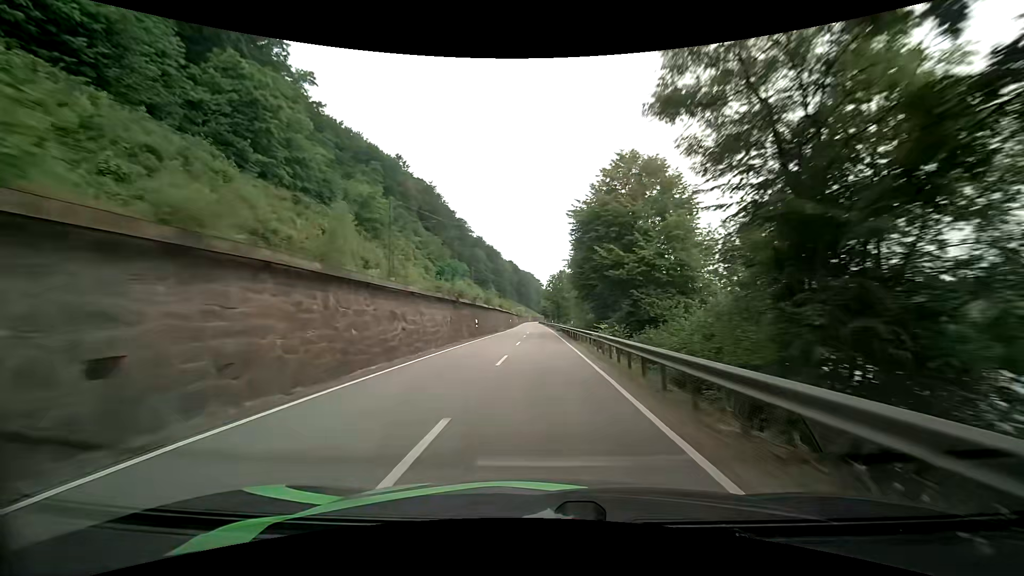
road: primary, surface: asphalt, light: Day
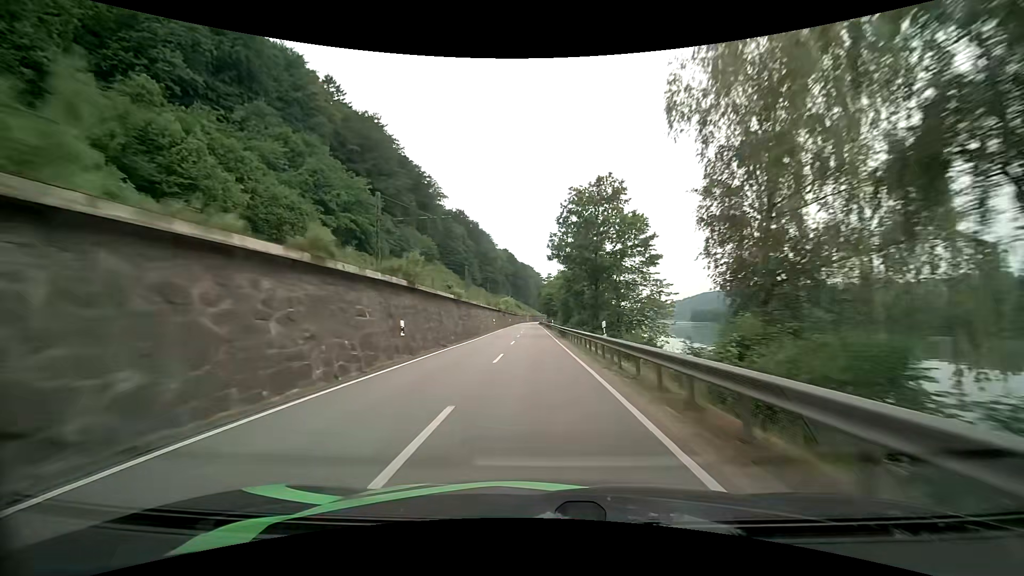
(+0.3, +70.7) m; -1°
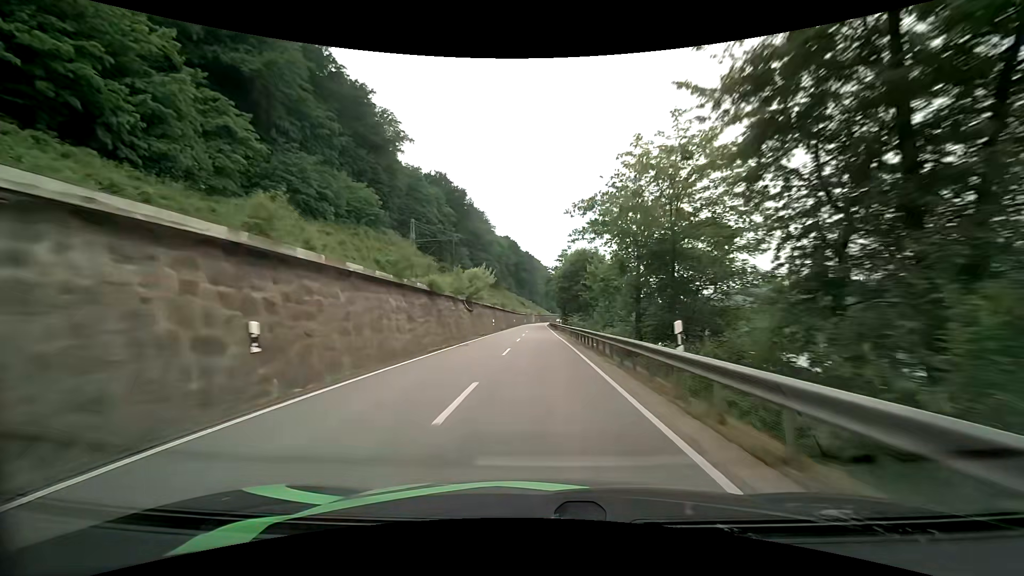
(+0.1, +57.1) m; 0°
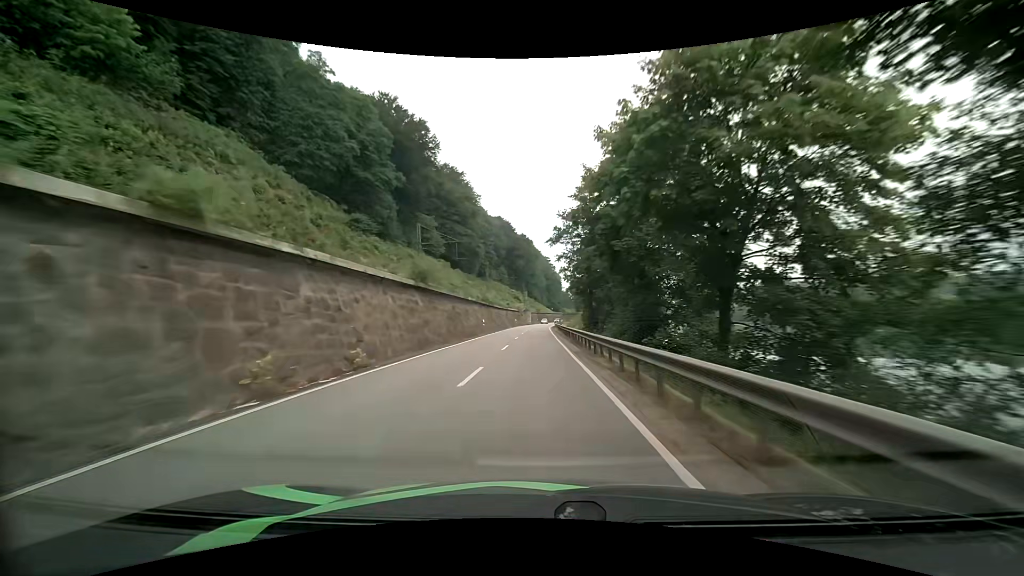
(+0.2, +56.3) m; 0°
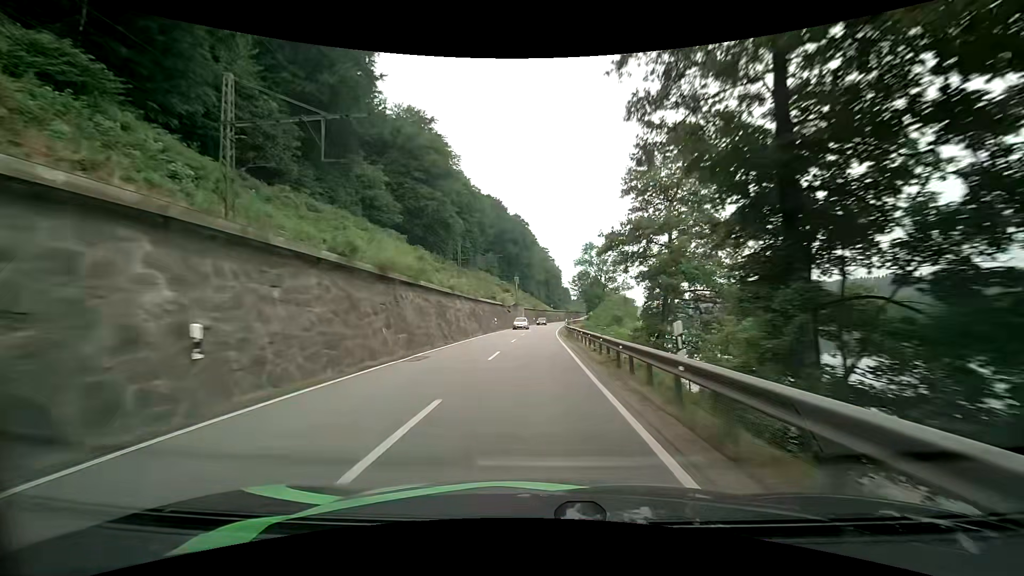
(-0.1, +41.4) m; 0°
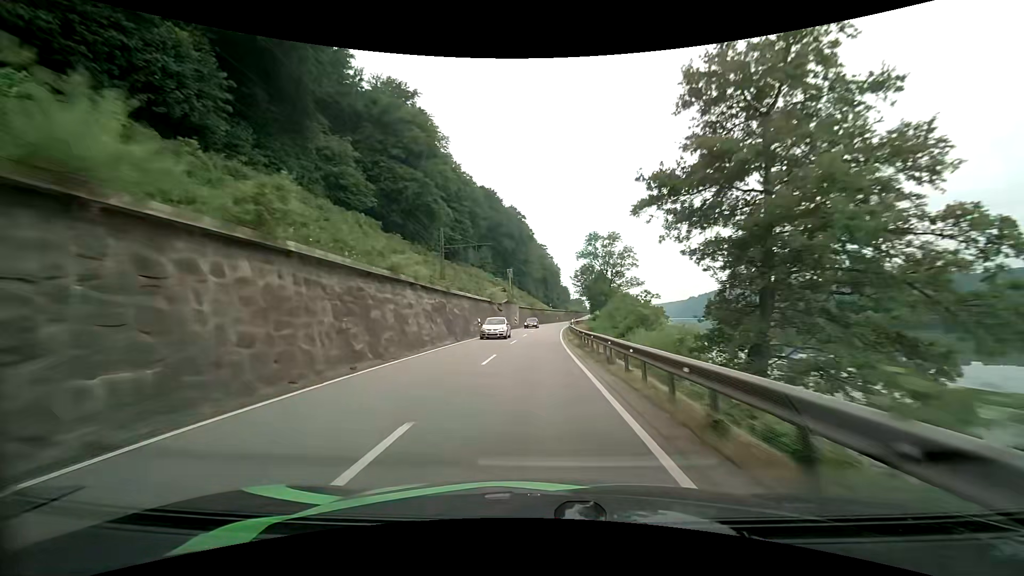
(+0.1, +13.7) m; 0°
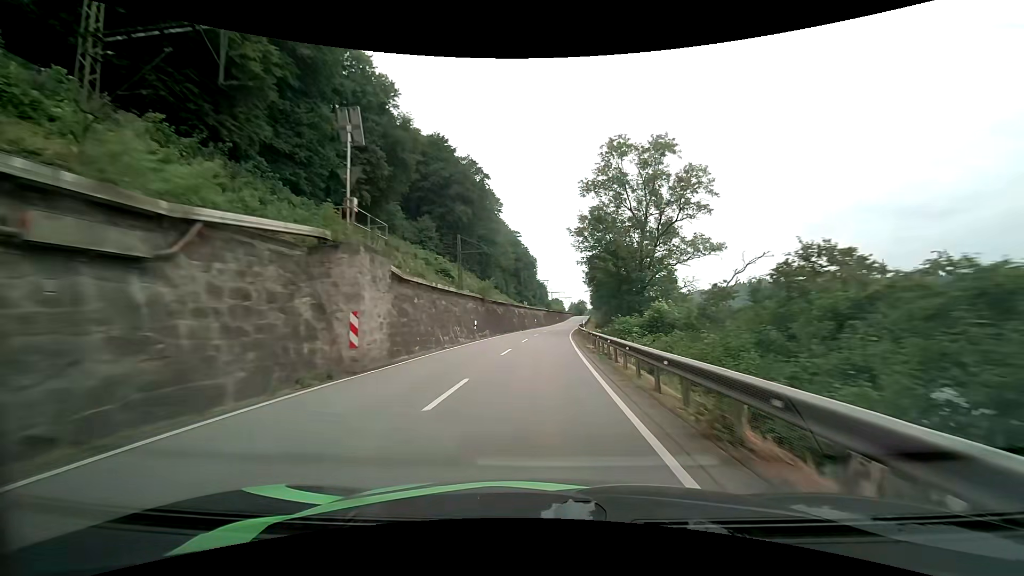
(+1.3, +54.8) m; +3°
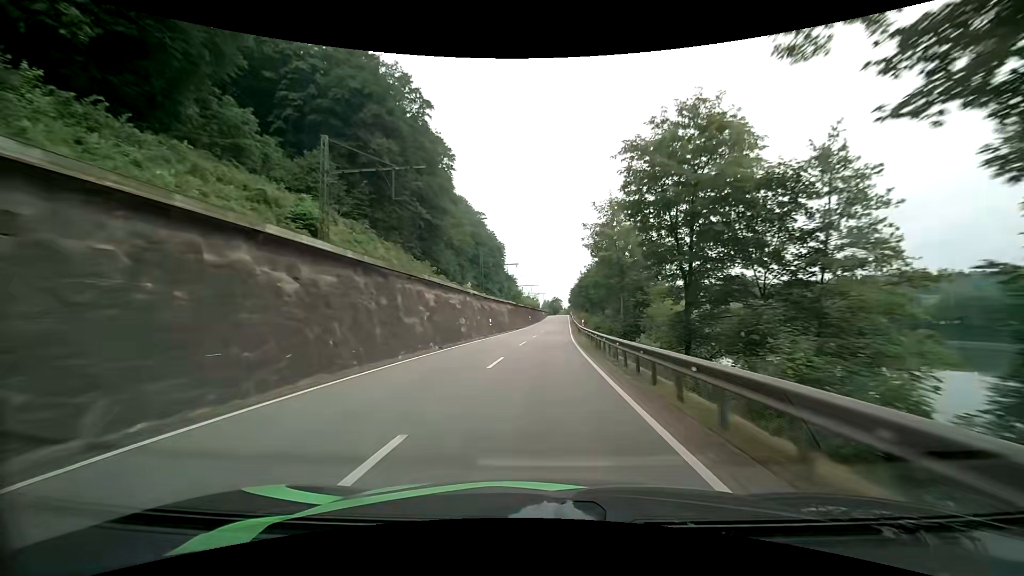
(+1.2, +41.4) m; +3°
(0, +10) (0, +20) (+1, +30) (+1, +40) (+2, +50) (+2, +60) (+3, +70) (+4, +80) (+4, +90) (+5, +100) m
